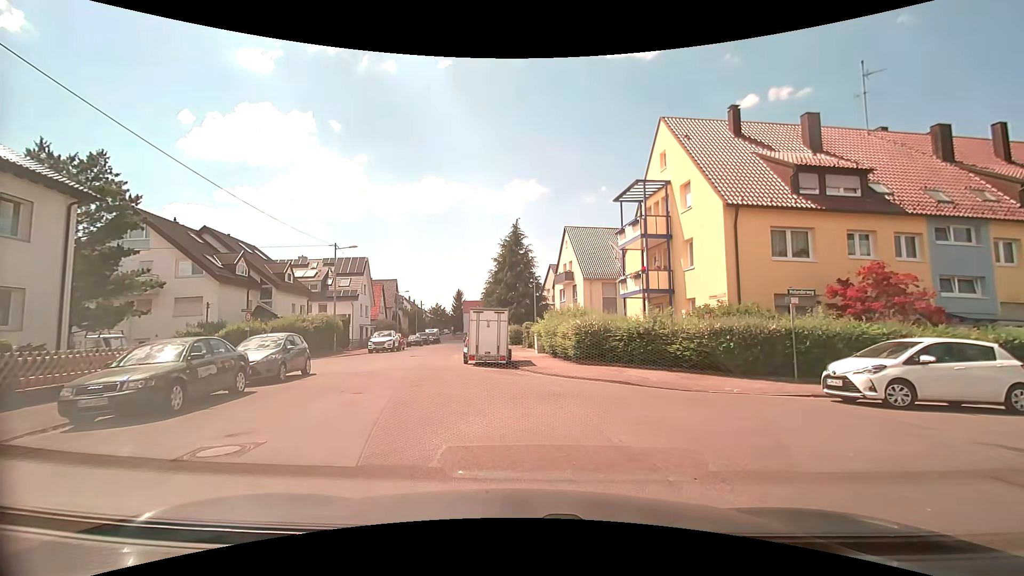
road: tertiary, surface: asphalt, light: Day
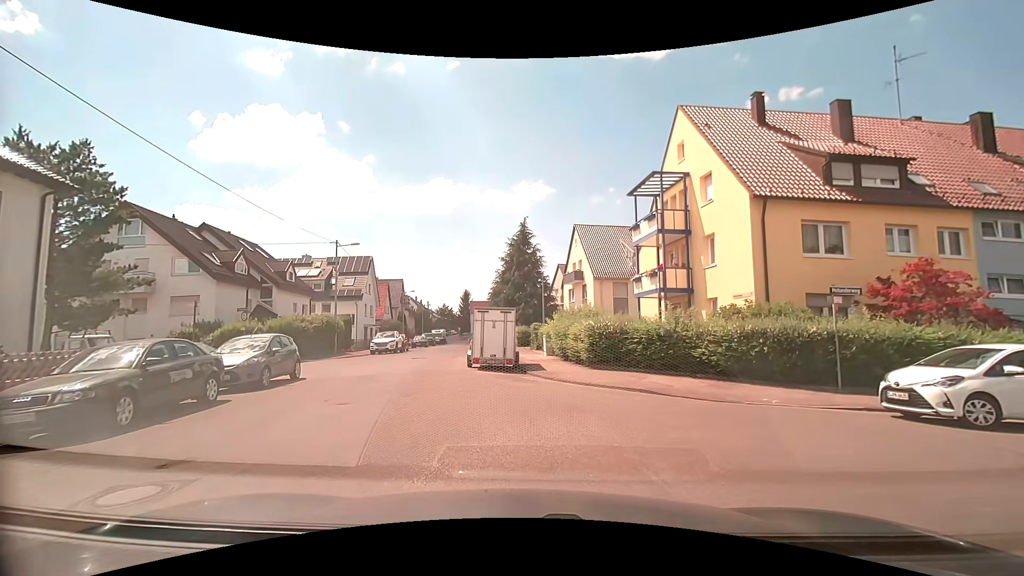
(0.0, +1.5) m; -1°
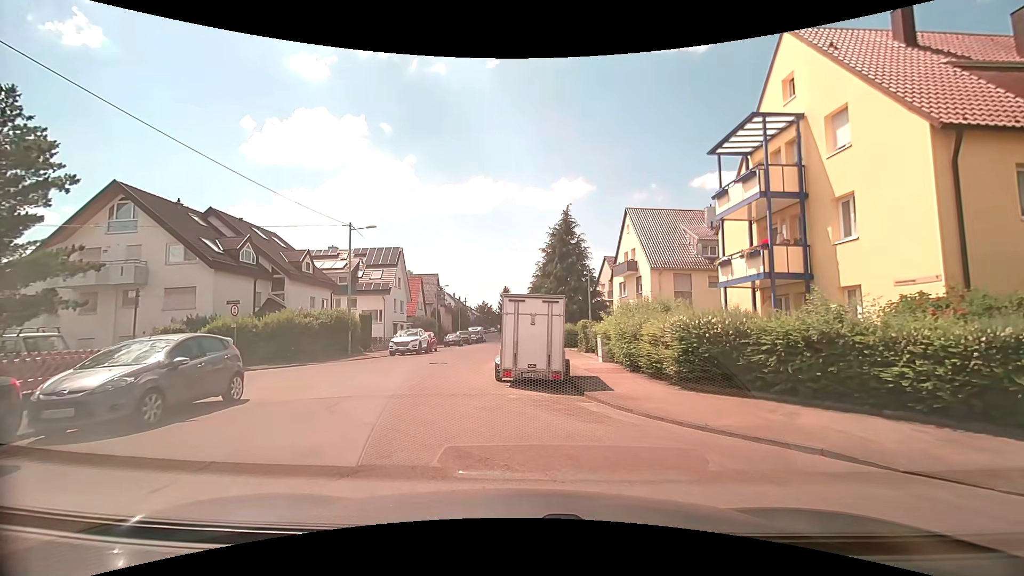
(-0.2, +5.9) m; -3°
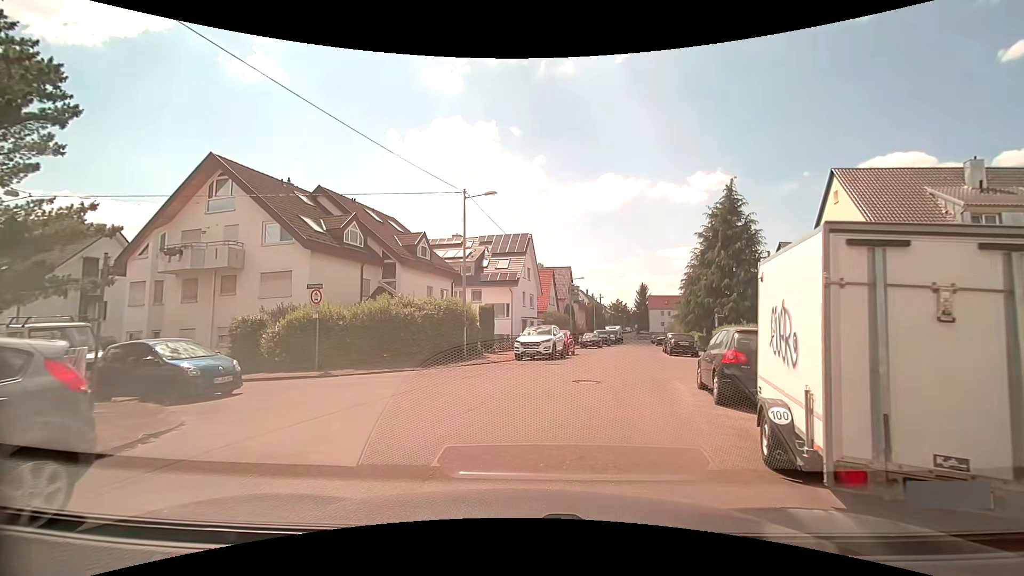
(-1.4, +8.1) m; -16°
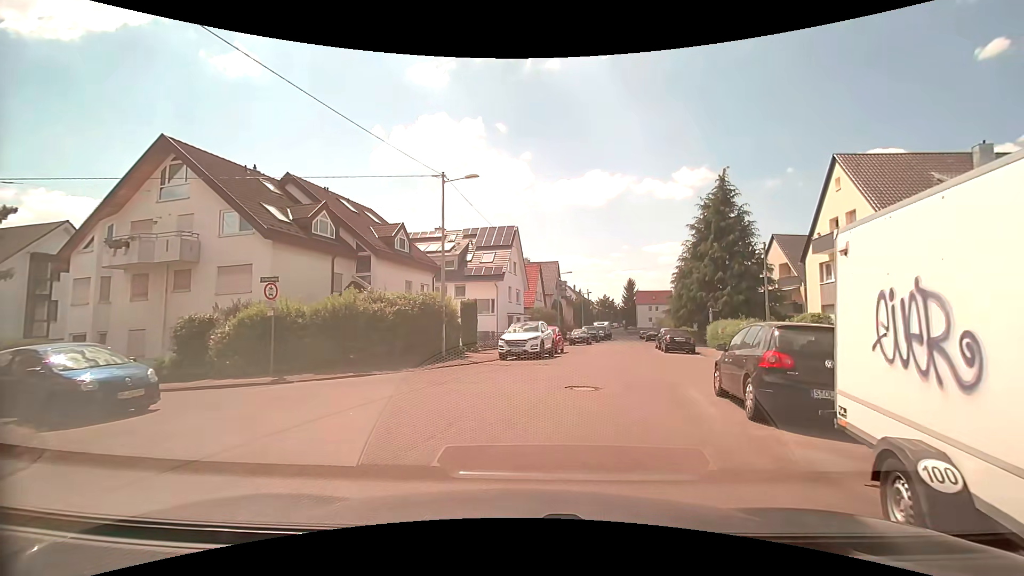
(0.0, +2.1) m; +2°
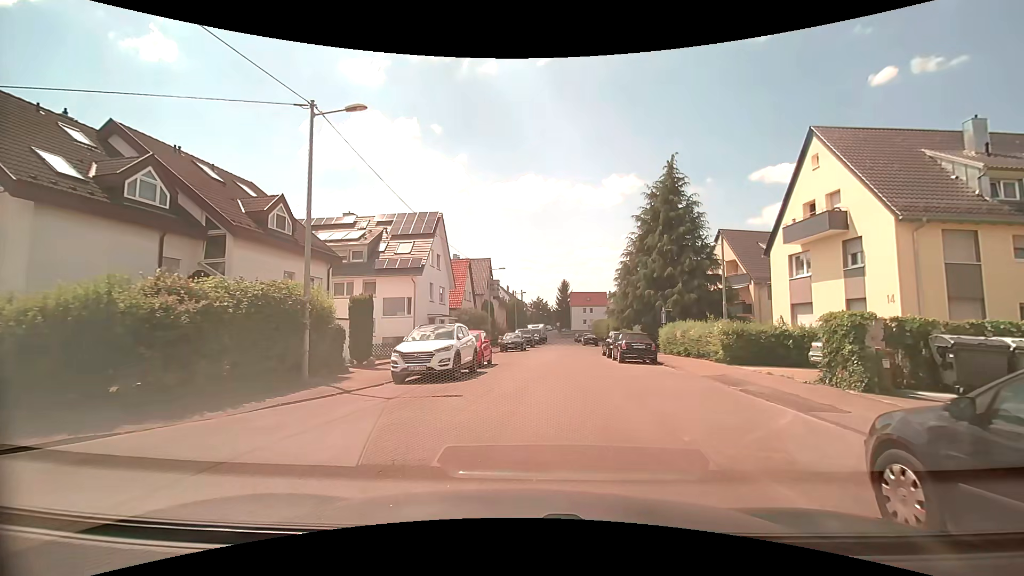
(+0.4, +7.0) m; +7°
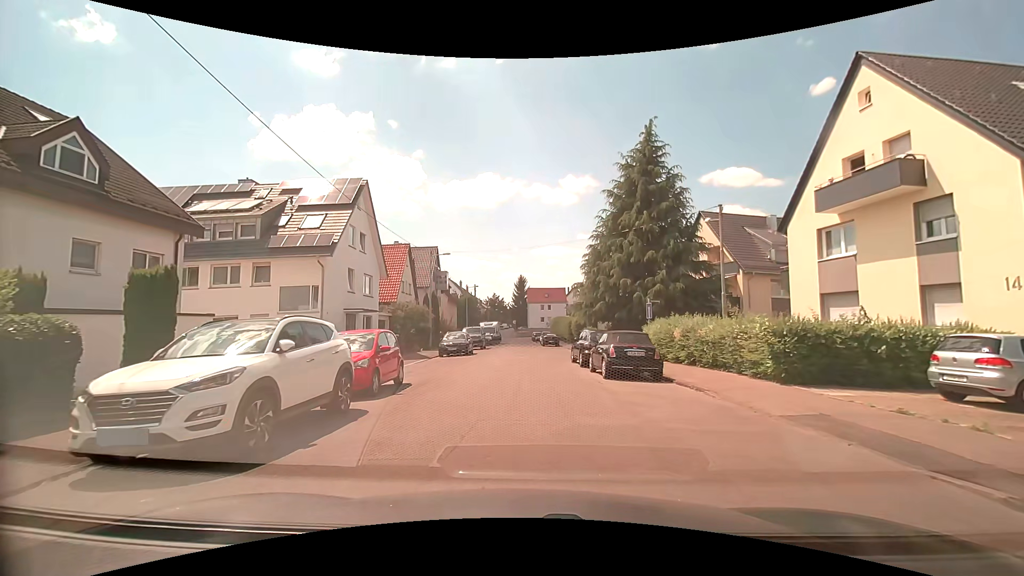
(+0.5, +8.3) m; +4°
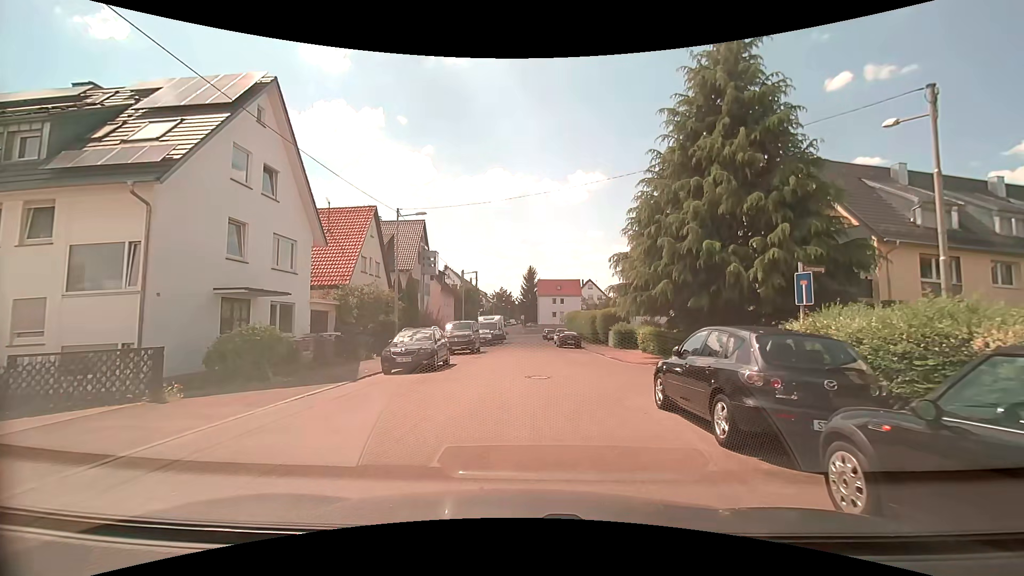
(+0.1, +13.1) m; 0°
(0, +10) (+2, +20) (+1, +30) (+1, +40) (+1, +50) (+1, +60) (+1, +70) (+1, +80) (0, +89) (-10, +91) m
